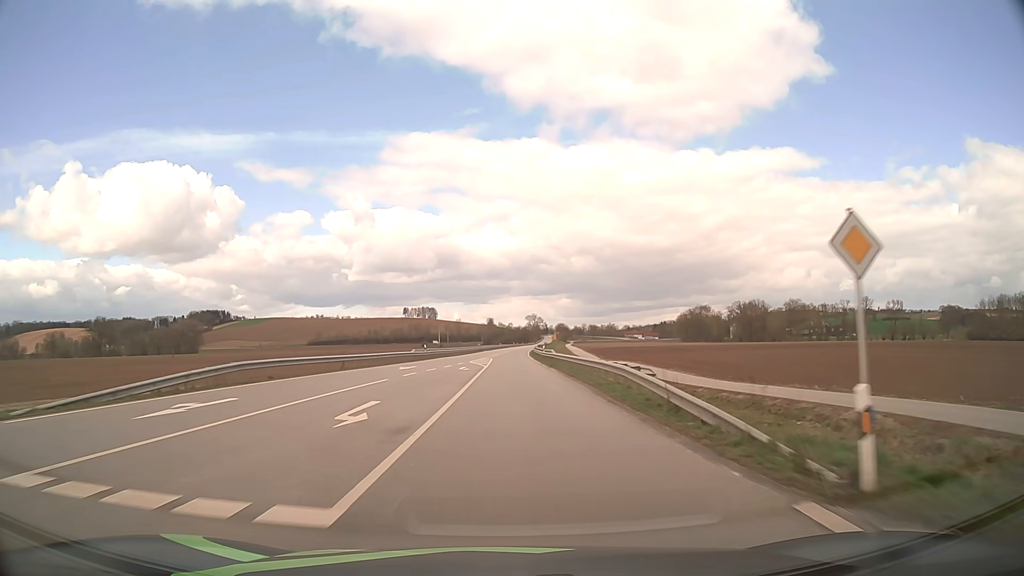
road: secondary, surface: asphalt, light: Day
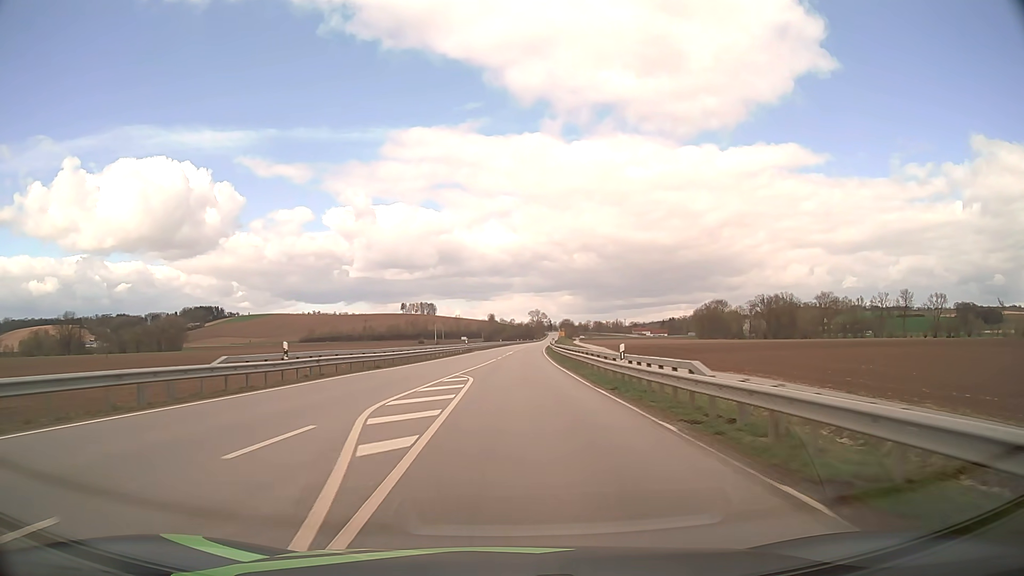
(-0.1, +39.1) m; 0°
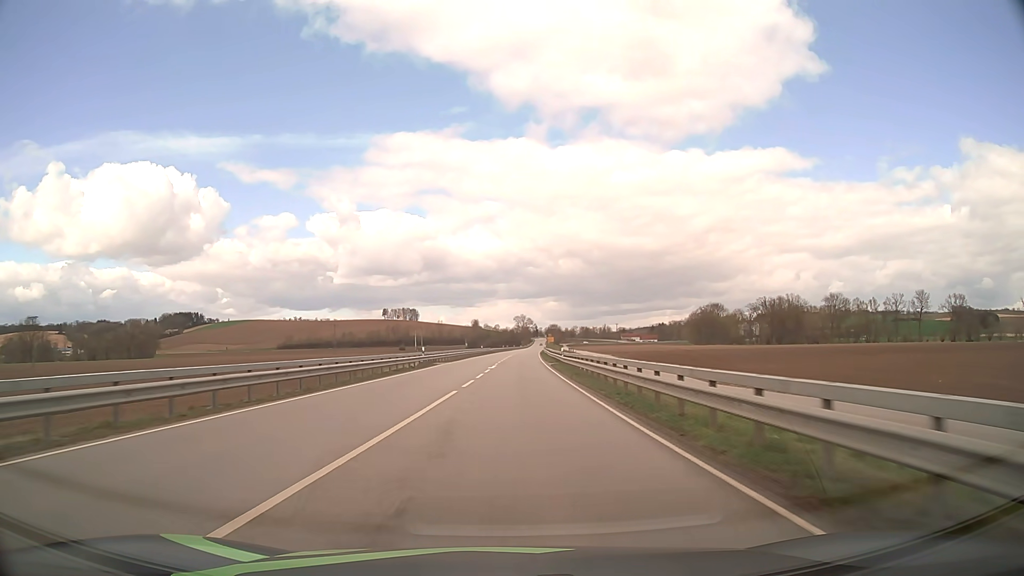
(+0.2, +26.6) m; +1°
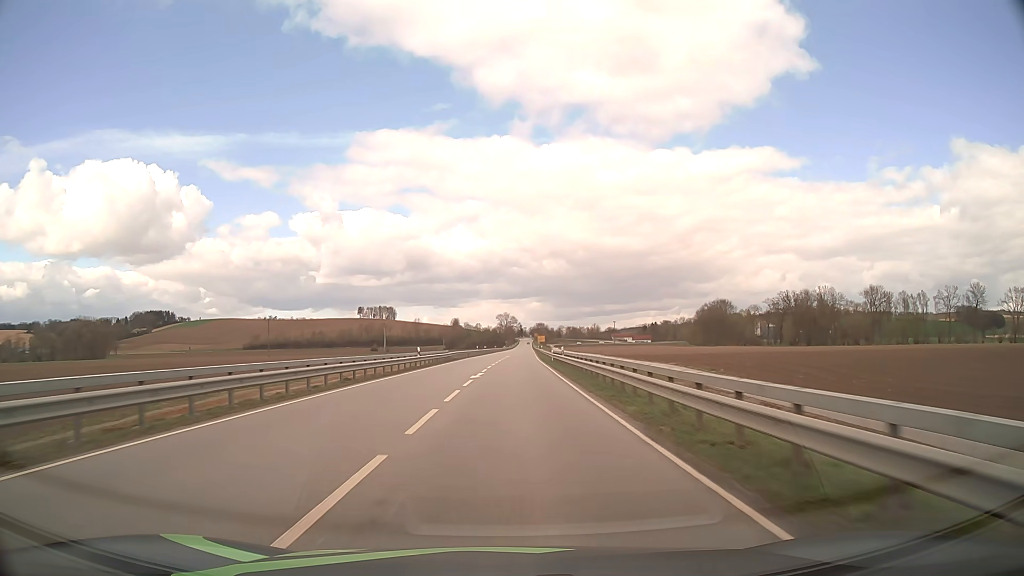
(+1.0, +54.0) m; +1°
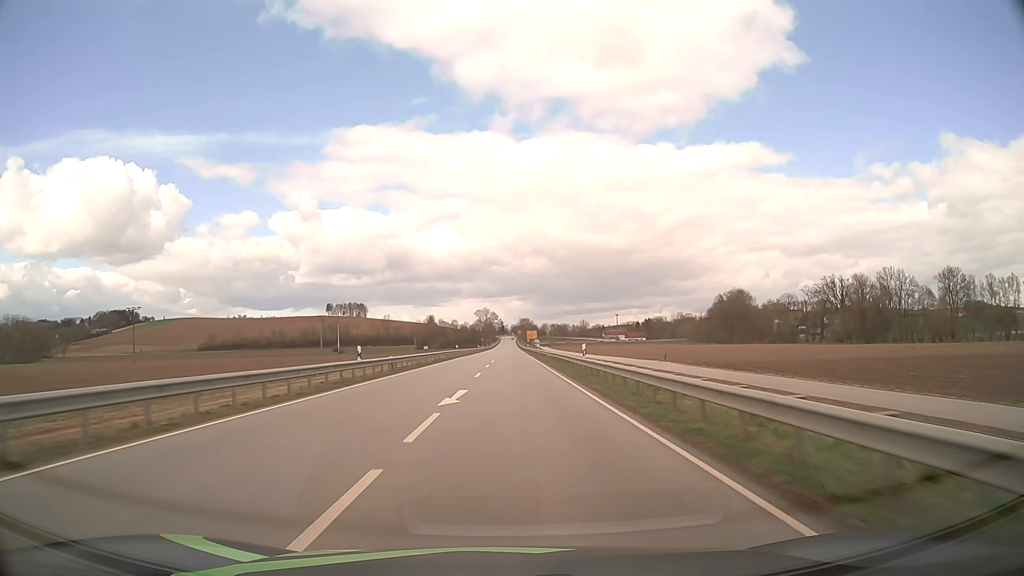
(+1.1, +67.4) m; +2°
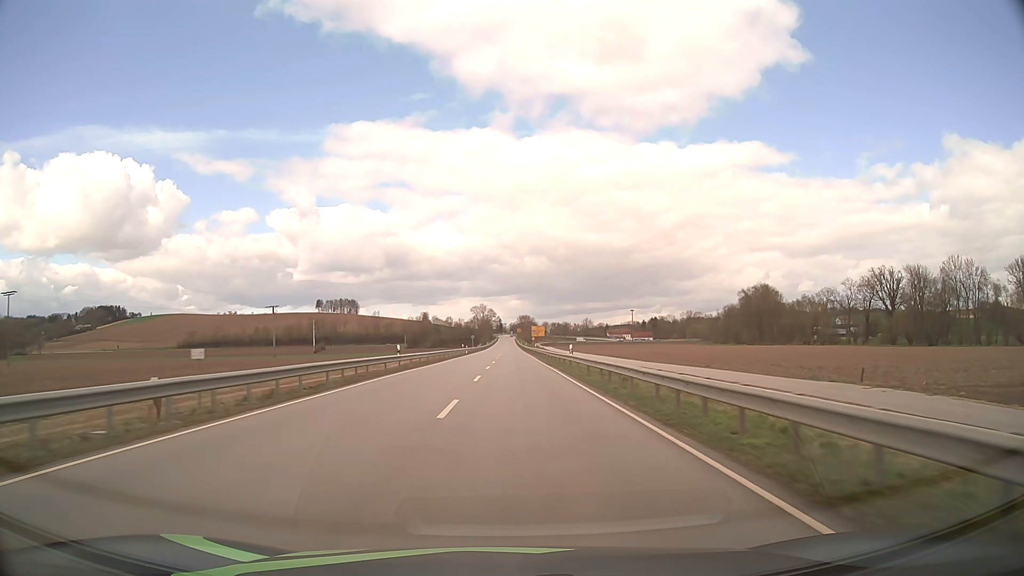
(0.0, +39.8) m; 0°
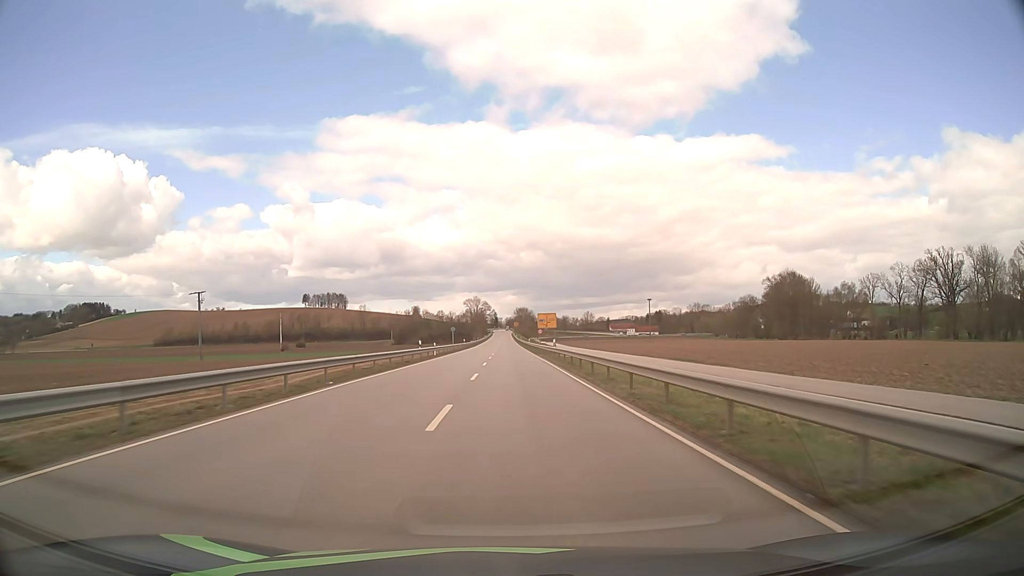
(+0.1, +38.2) m; 0°
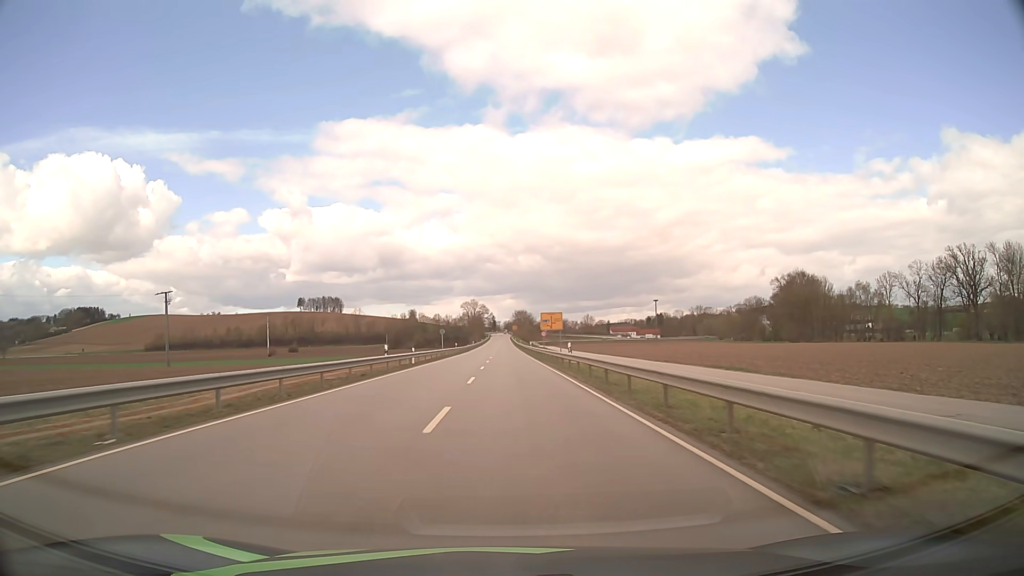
(0.0, +12.2) m; 0°
(0, +10) (0, +20) (0, +30) (0, +40) (0, +50) (0, +60) (0, +70) (0, +80) (0, +90) (0, +100) m
